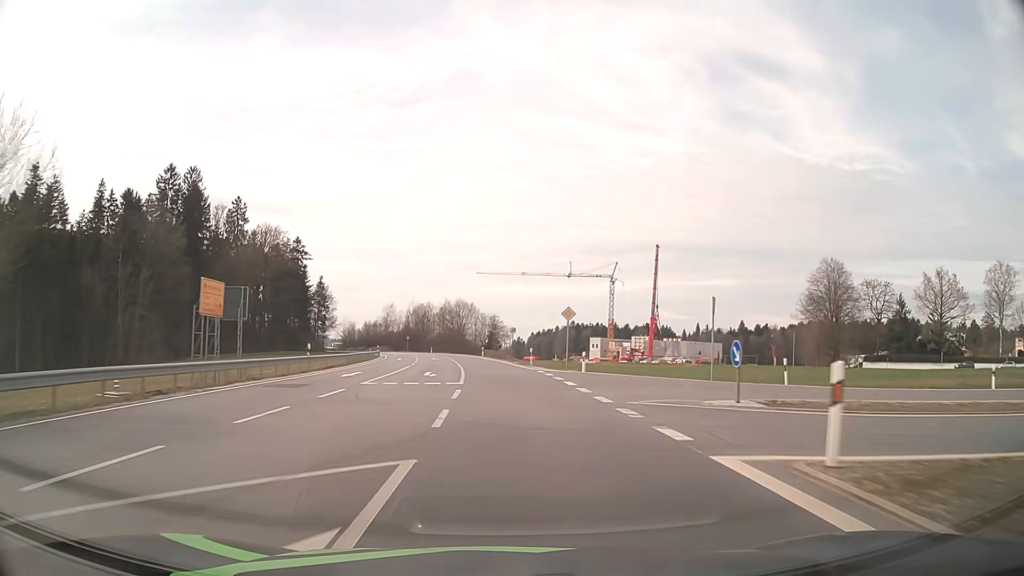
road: secondary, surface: asphalt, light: Day
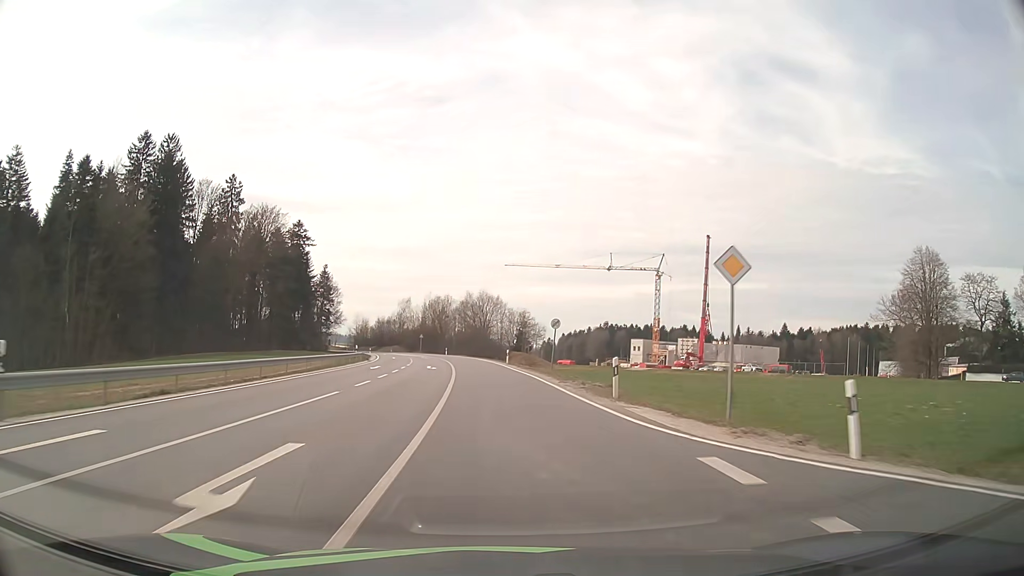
(-0.4, +24.2) m; -2°
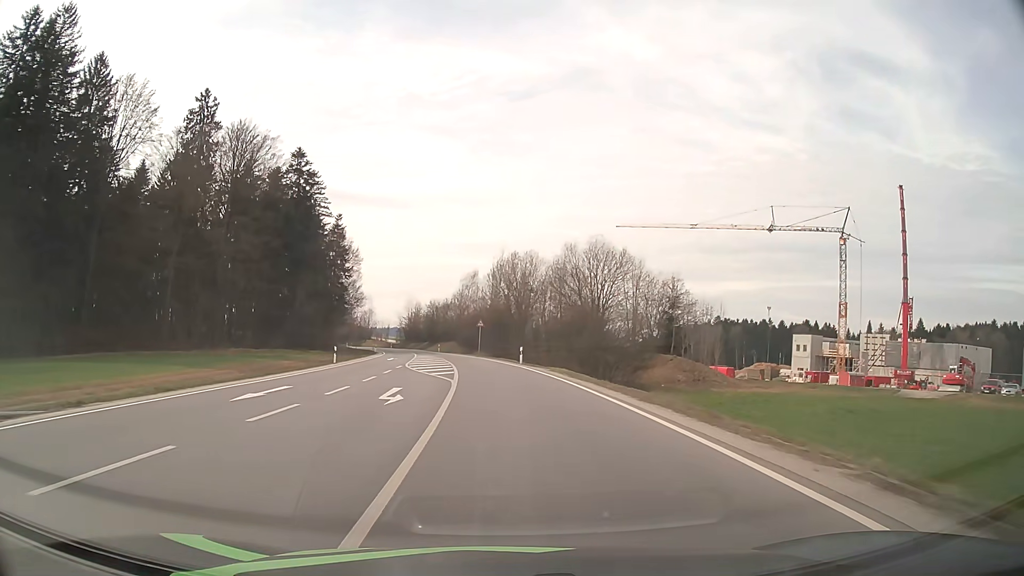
(-4.0, +60.3) m; -7°
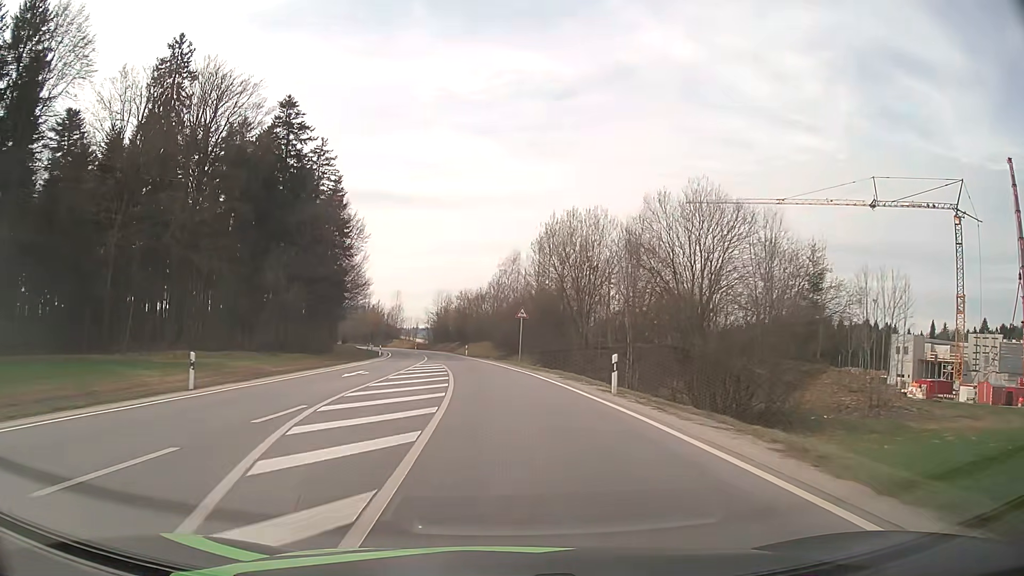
(-0.8, +24.4) m; -4°
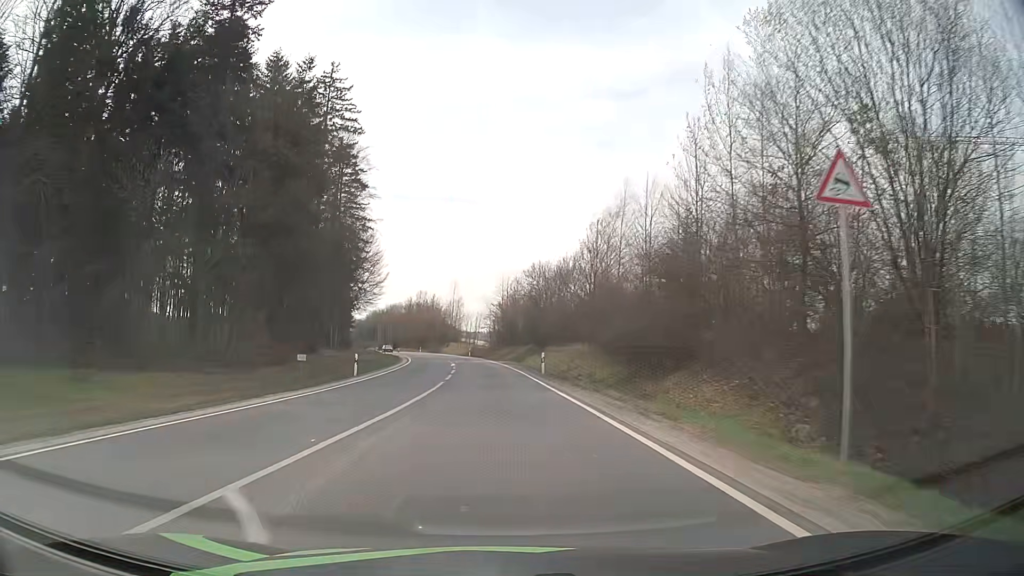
(-2.0, +36.9) m; -6°
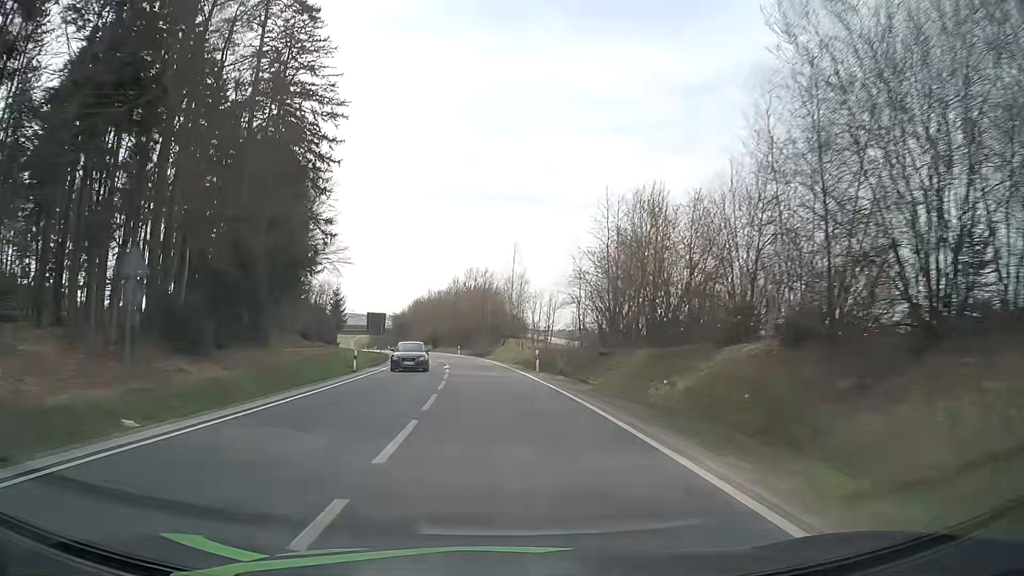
(-2.7, +50.2) m; -6°
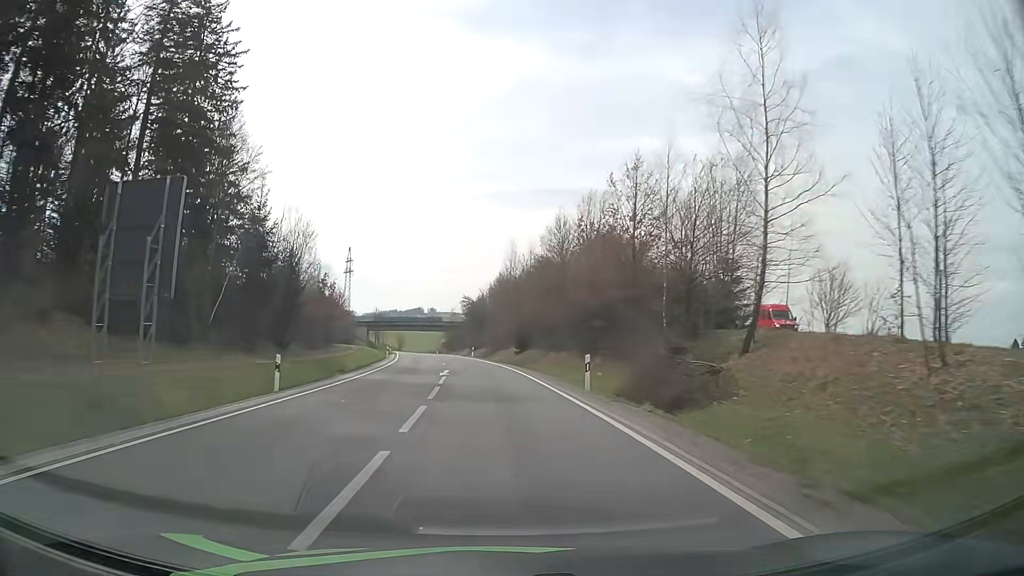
(-5.1, +63.7) m; -9°
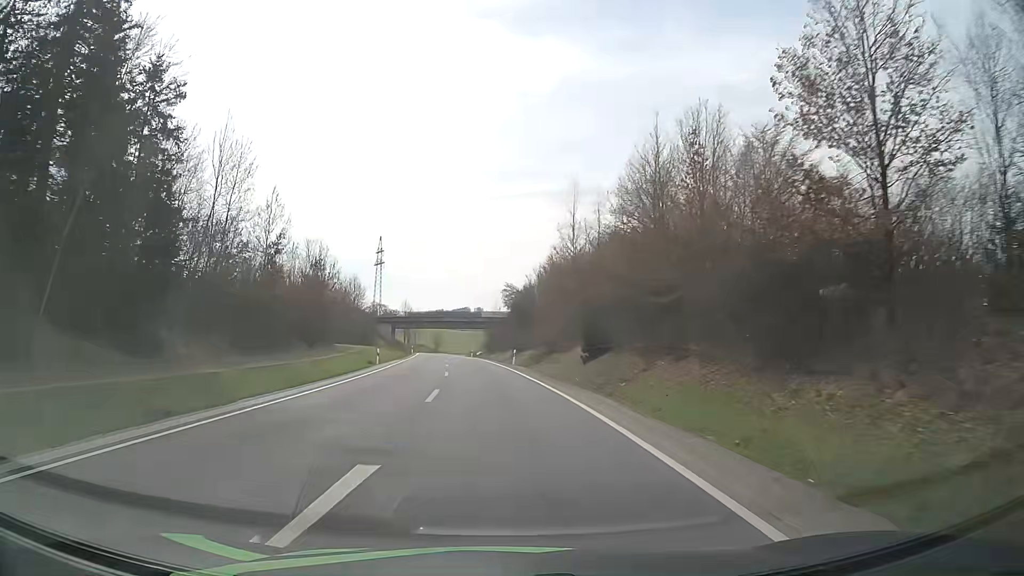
(-0.8, +25.7) m; -4°
(0, +10) (-1, +20) (-1, +30) (-2, +40) (-3, +50) (-4, +60) (-5, +70) (-6, +80) (-7, +90) (-8, +100) m
